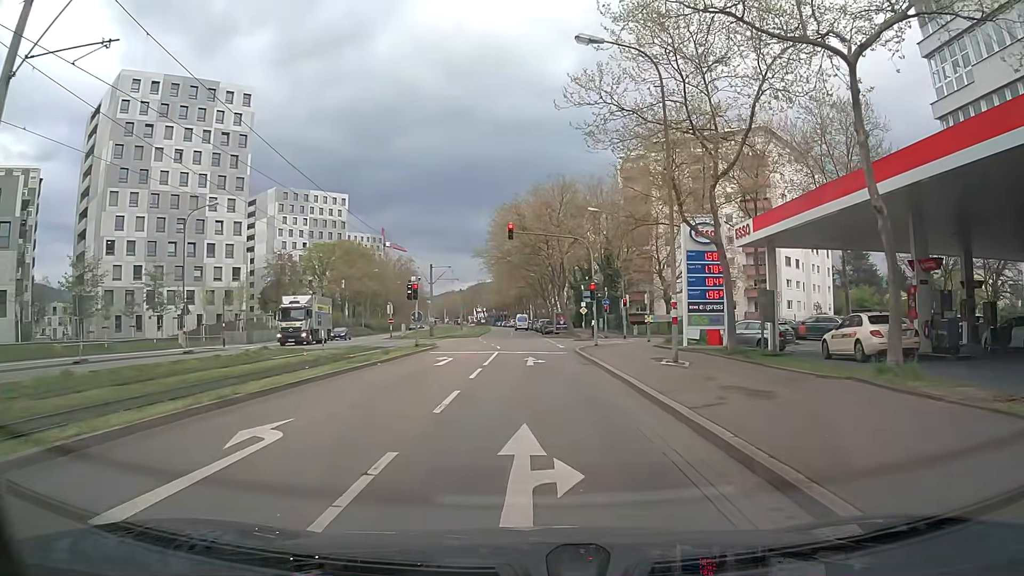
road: tertiary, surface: asphalt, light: Day
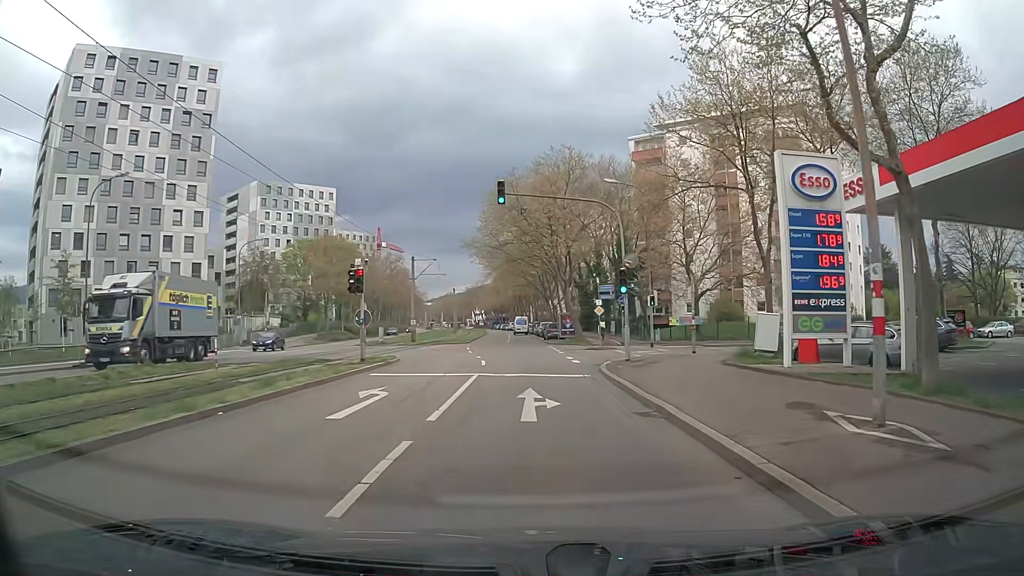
(-0.2, +11.0) m; 0°
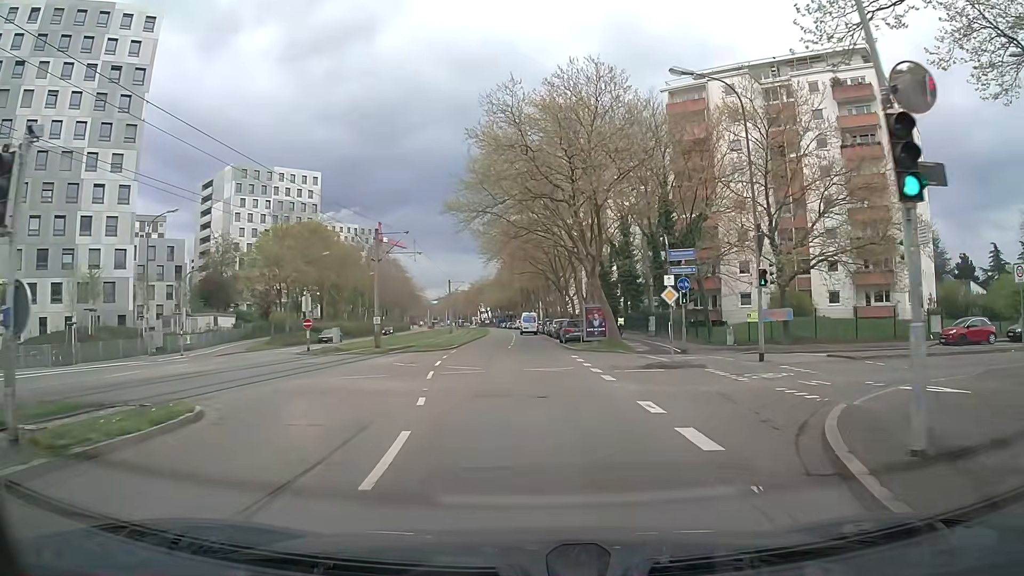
(-0.3, +17.4) m; -1°
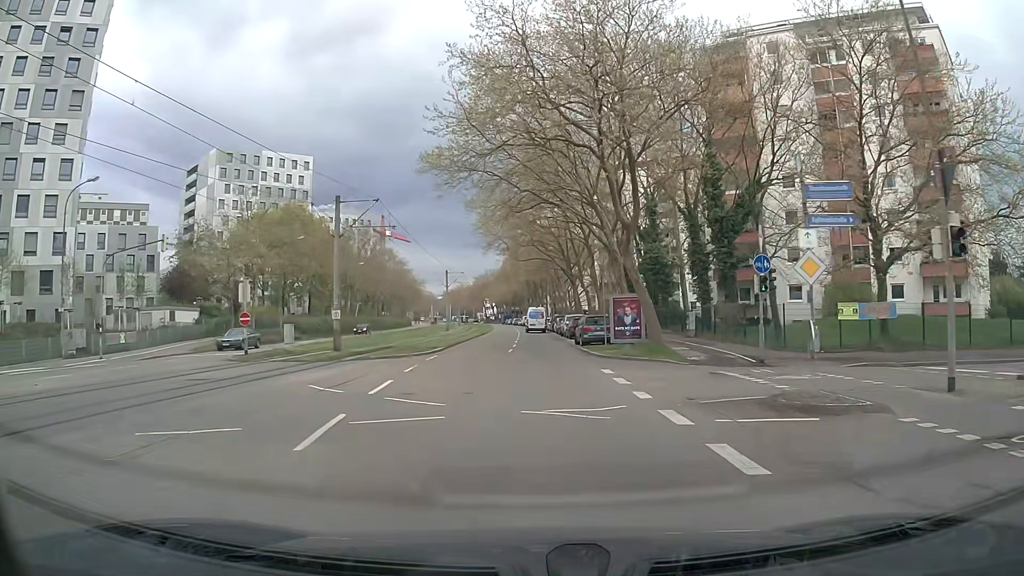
(-0.1, +10.4) m; -1°
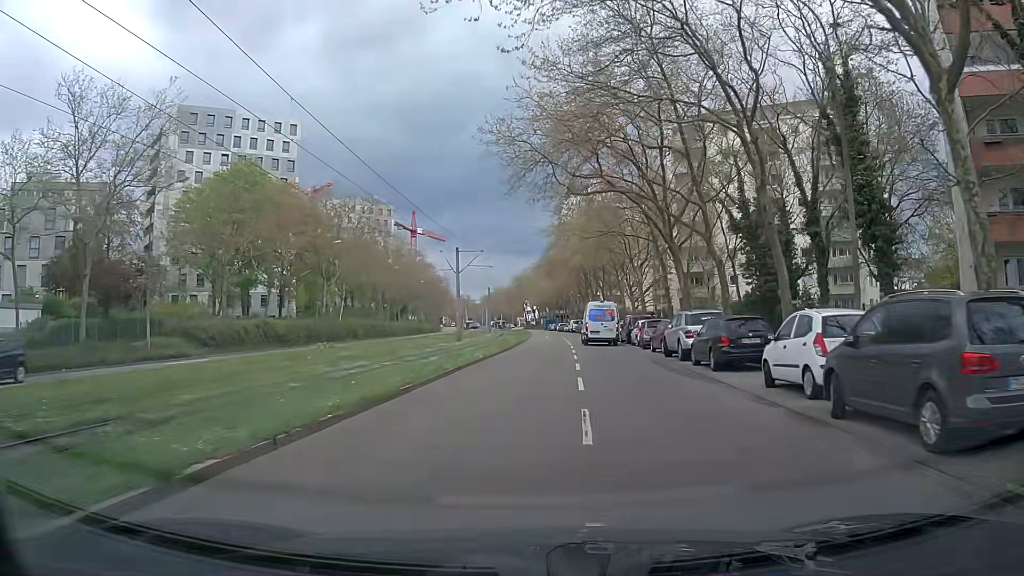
(-1.1, +29.4) m; -3°
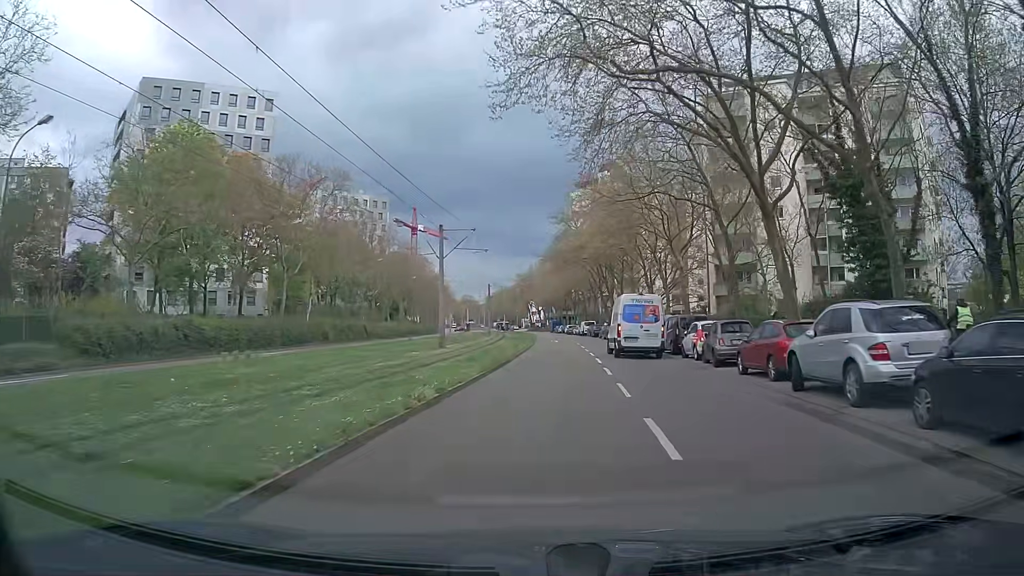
(-0.2, +12.8) m; -1°
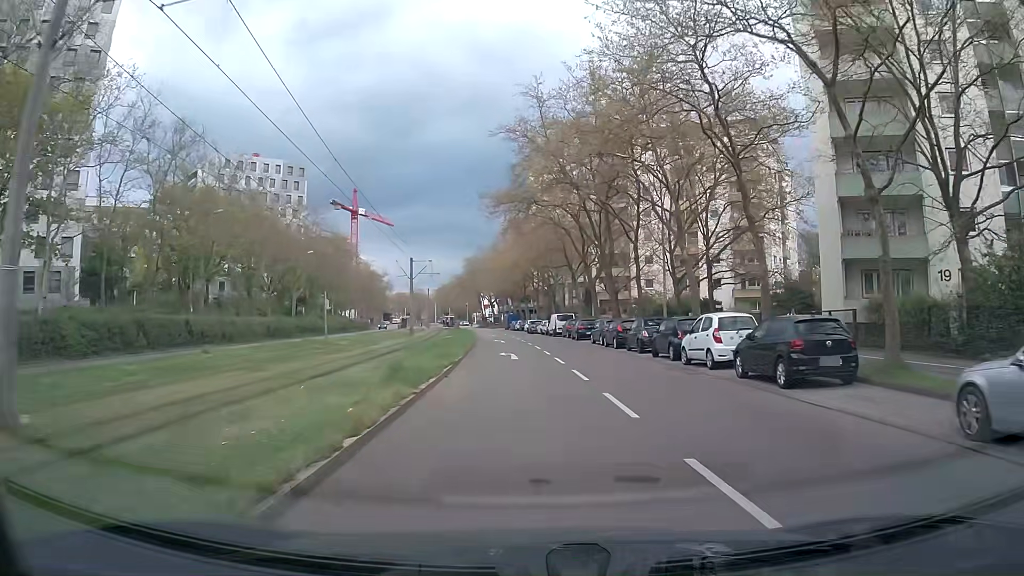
(+1.2, +33.1) m; +5°
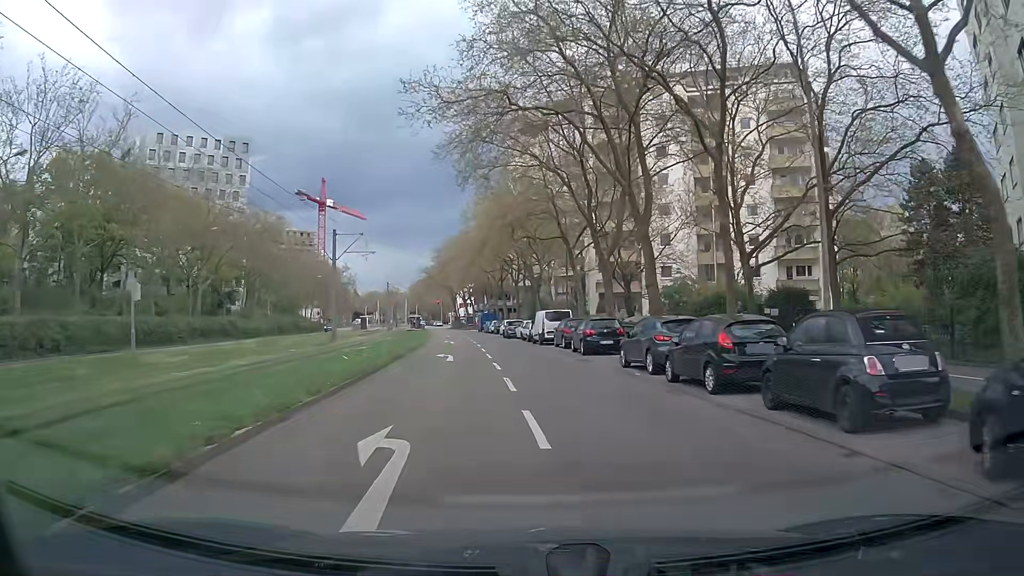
(+0.1, +20.3) m; 0°
(0, +10) (0, +20) (-1, +30) (-2, +40) (-3, +50) (-4, +60) (-5, +70) (-7, +80) (-8, +90) (-10, +99) m
